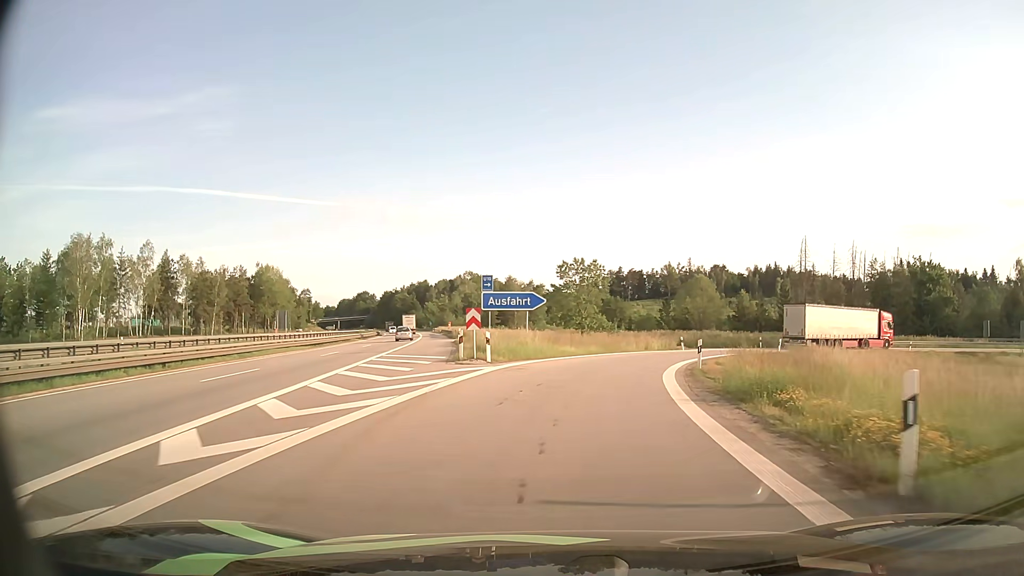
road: motorway_link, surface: asphalt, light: Day
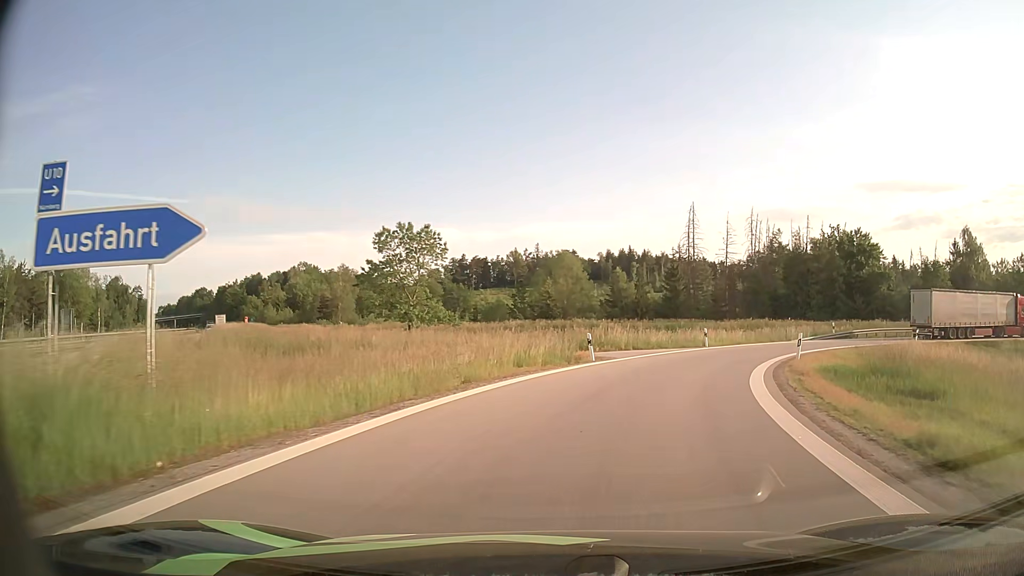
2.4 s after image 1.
(+2.5, +26.3) m; +13°
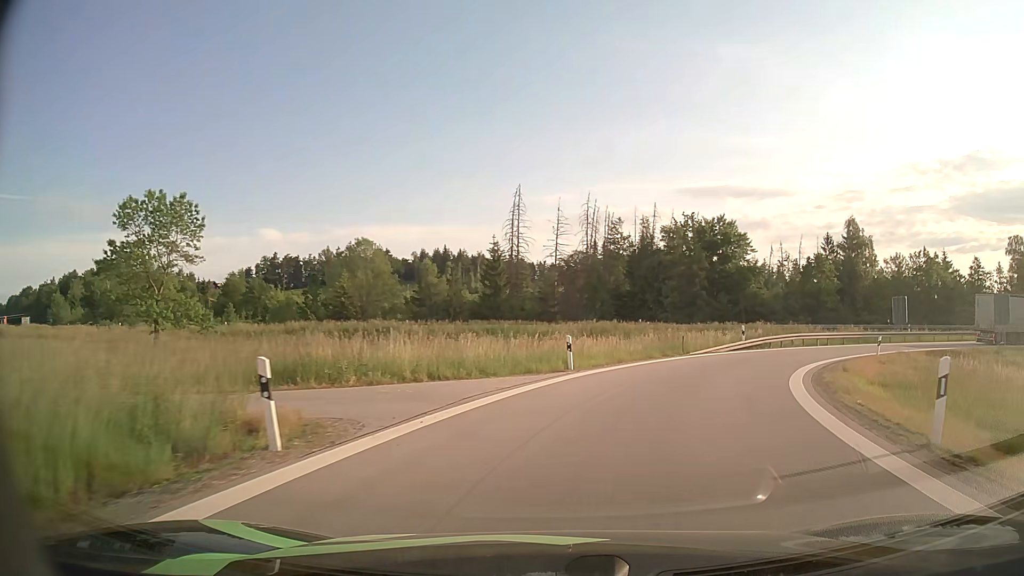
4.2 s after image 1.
(+2.2, +17.0) m; +16°
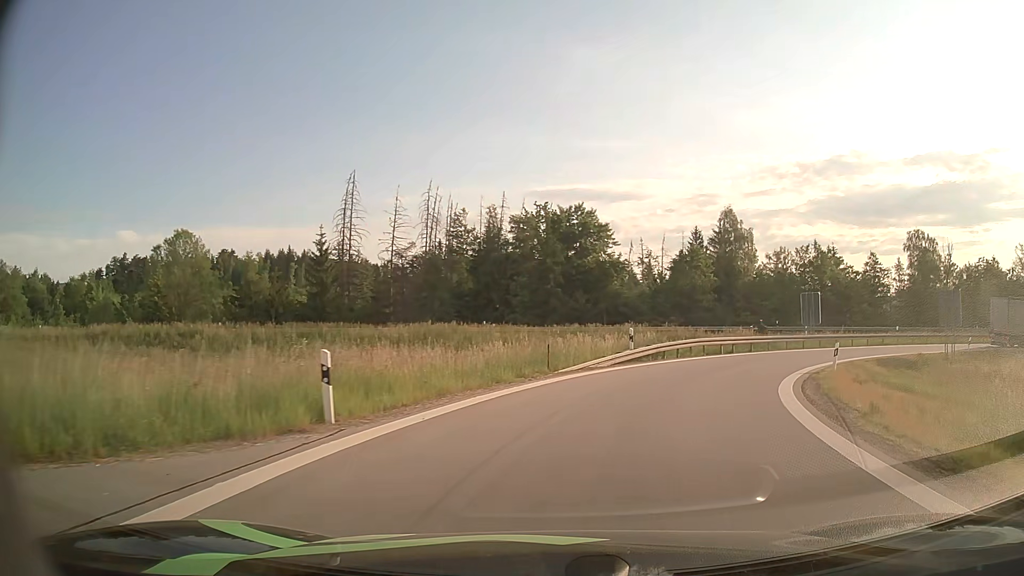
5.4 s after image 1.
(+1.2, +10.4) m; +13°
